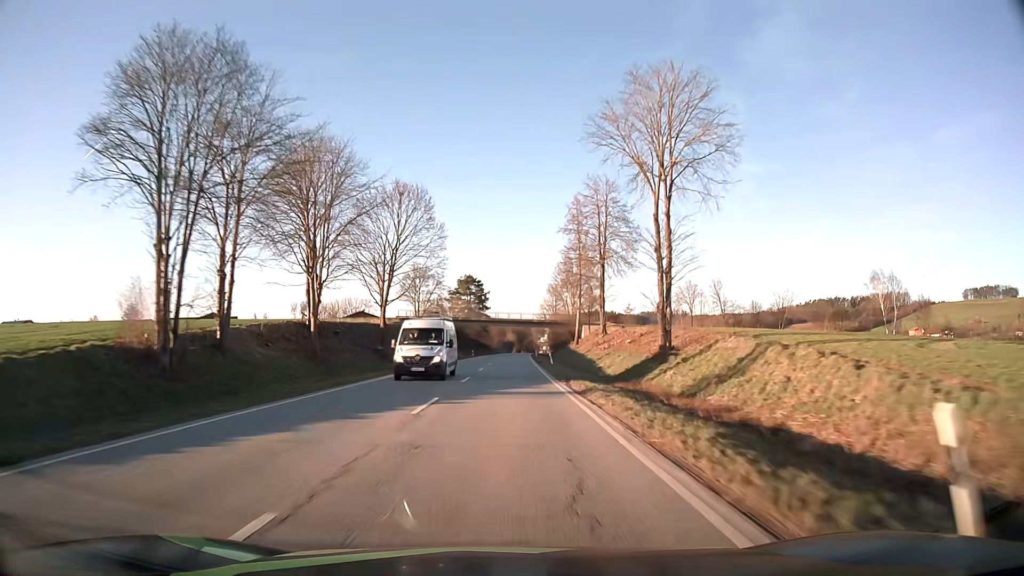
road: secondary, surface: asphalt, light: Day
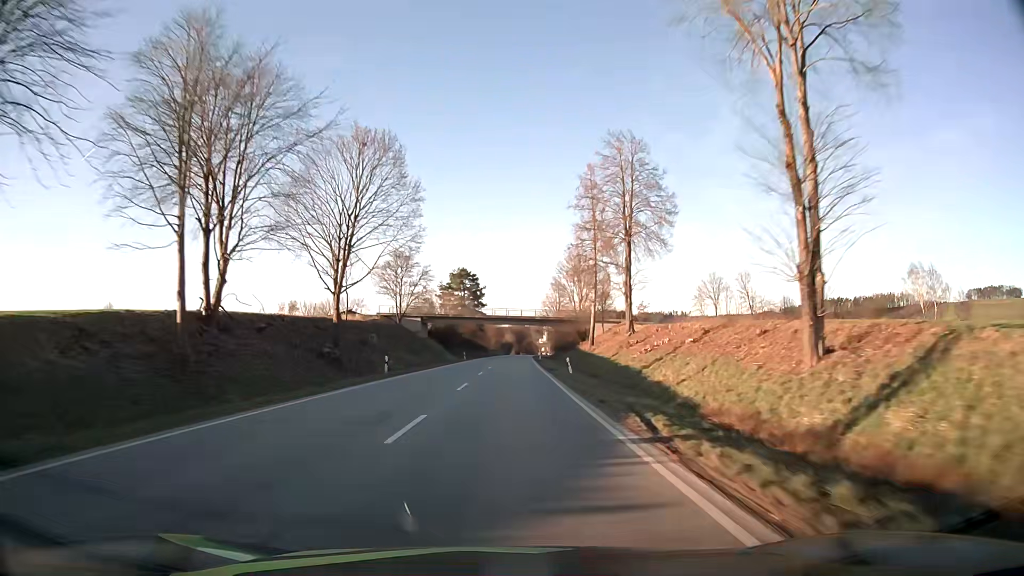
(0.0, +15.7) m; 0°
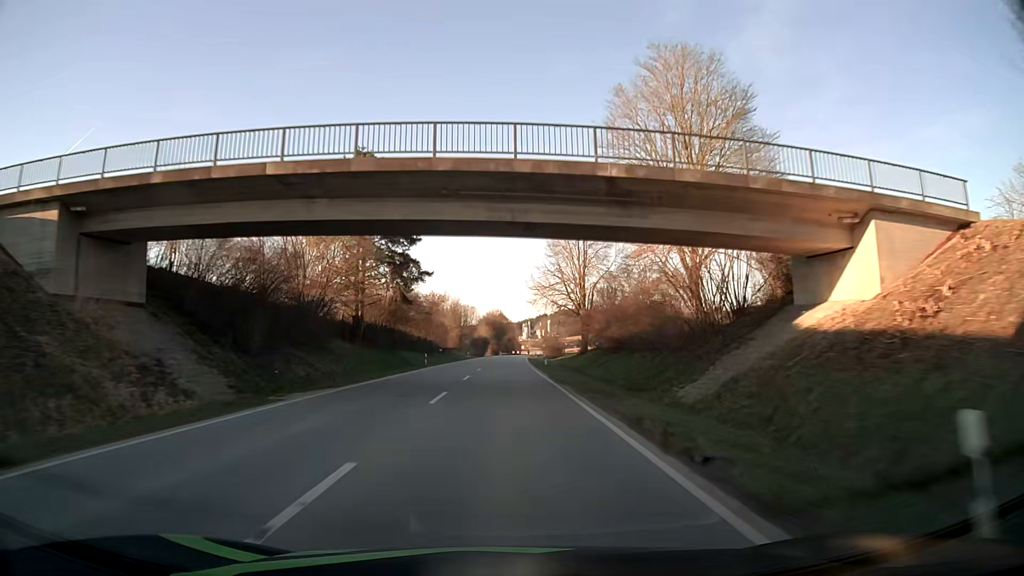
(+1.4, +78.6) m; +2°
(0, +10) (0, +20) (0, +30) (0, +40) (0, +50) (+1, +60) (+1, +70) (+1, +80) (+1, +90) (+1, +100) m
